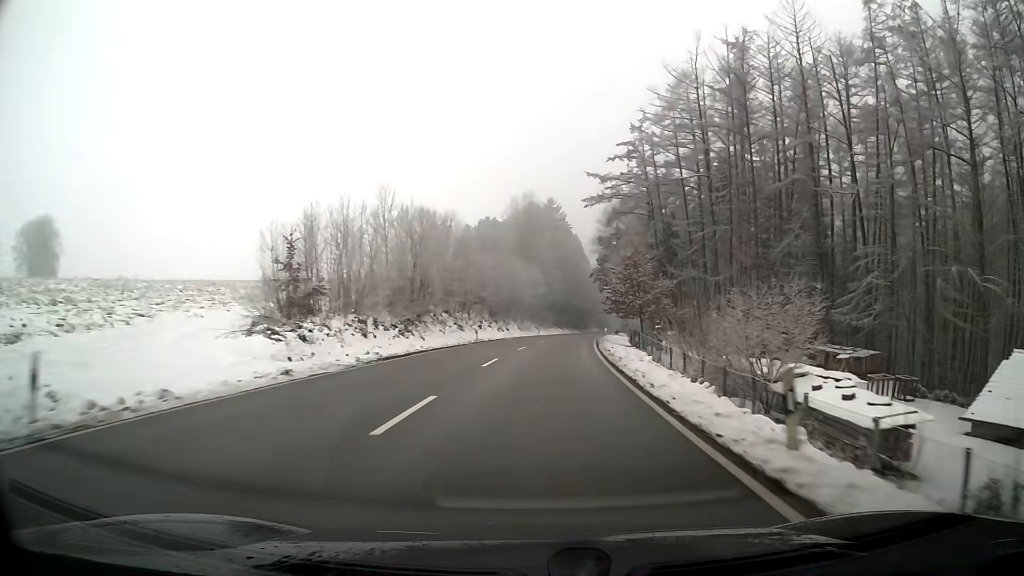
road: primary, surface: asphalt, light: Day
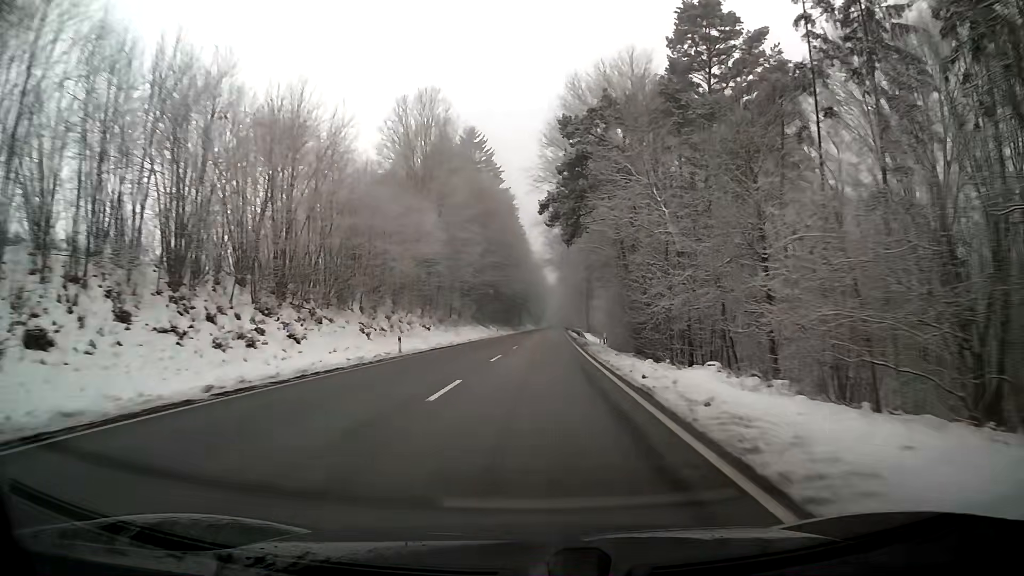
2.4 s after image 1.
(+3.1, +57.2) m; +5°
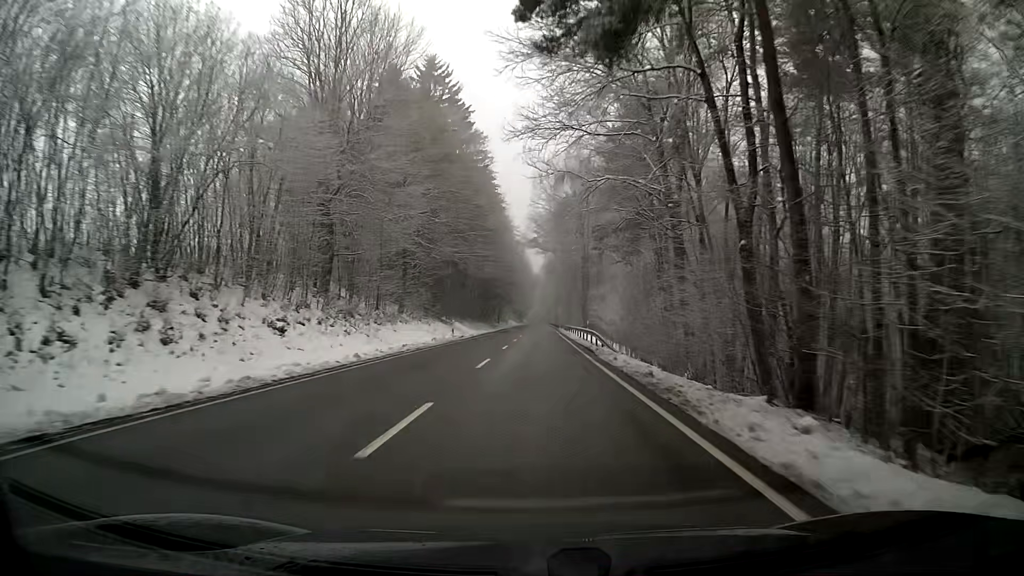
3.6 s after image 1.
(+0.3, +29.3) m; +1°
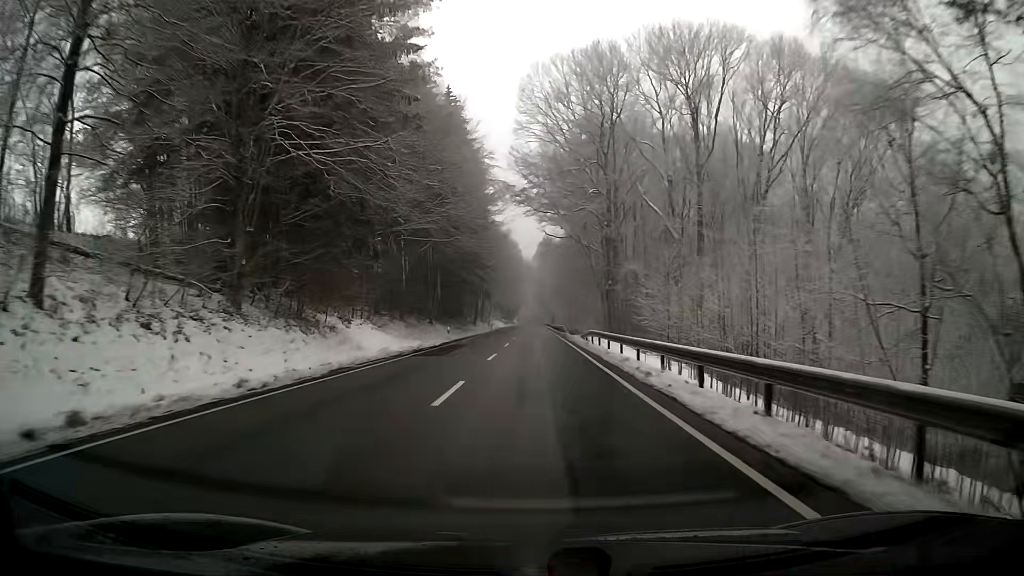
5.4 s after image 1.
(+0.3, +44.8) m; +1°
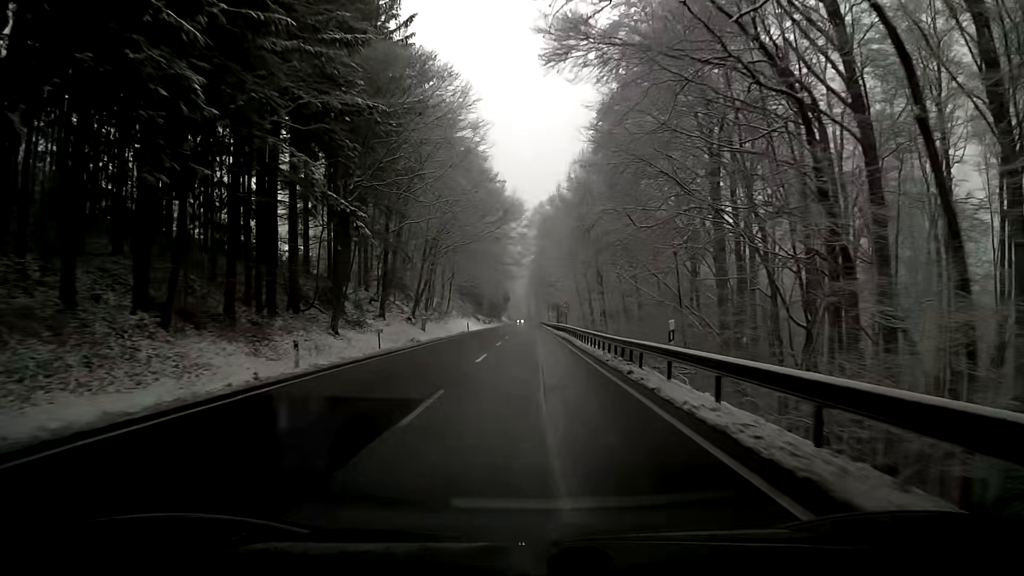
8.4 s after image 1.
(-0.2, +75.8) m; 0°
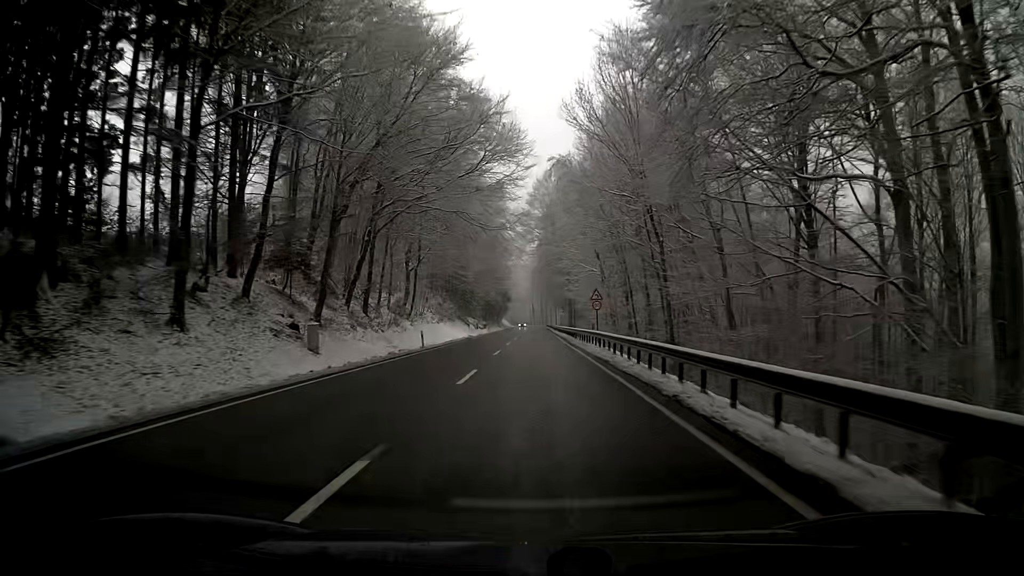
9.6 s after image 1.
(-0.1, +30.6) m; 0°
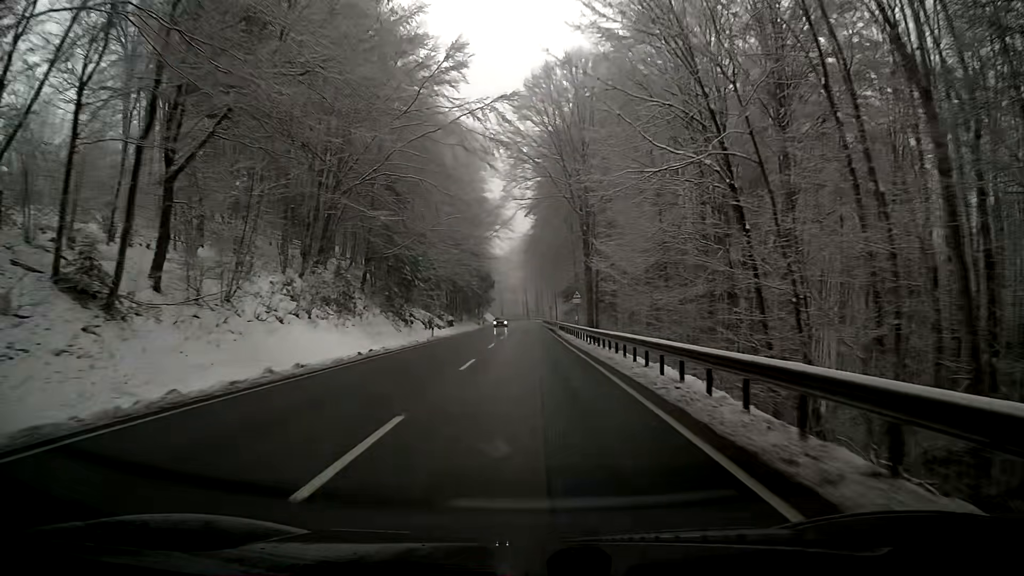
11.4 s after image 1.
(+0.3, +45.8) m; +1°
(0, +10) (0, +20) (0, +30) (0, +40) (0, +50) (-1, +60) (-1, +70) (-1, +80) (-1, +90) (-1, +100) m
